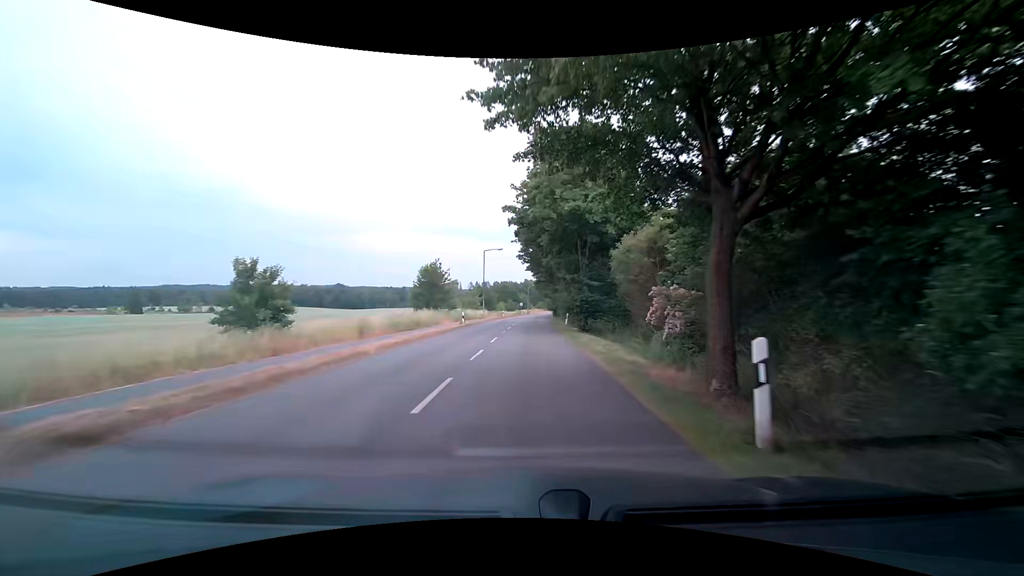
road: residential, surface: asphalt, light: Day
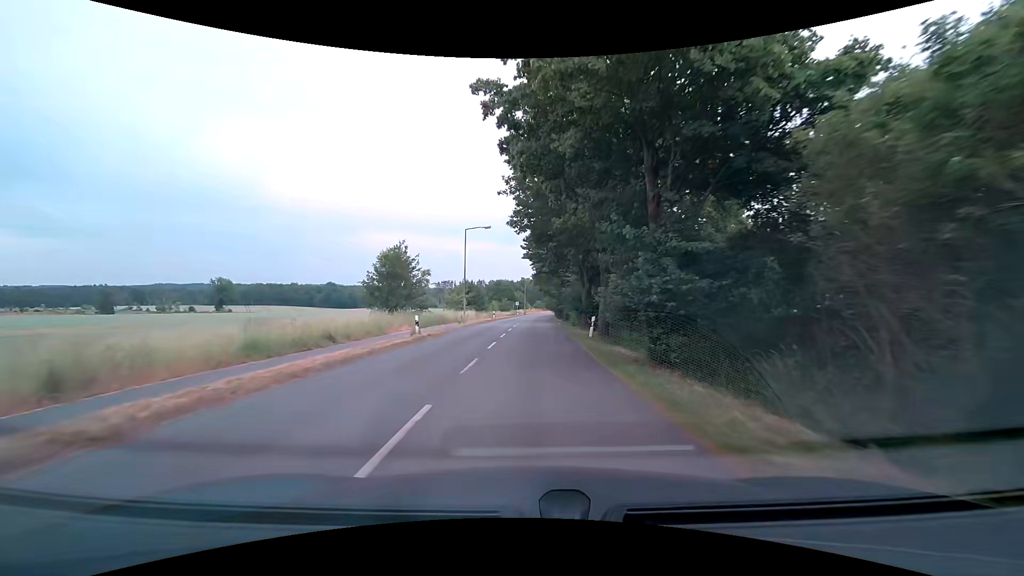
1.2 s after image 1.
(0.0, +15.1) m; +1°
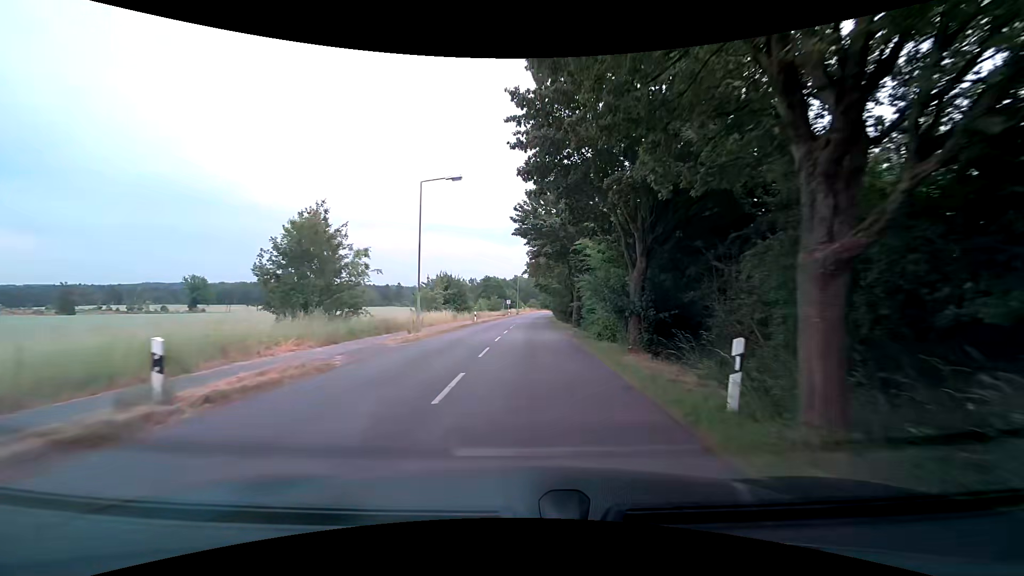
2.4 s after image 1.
(0.0, +15.3) m; 0°
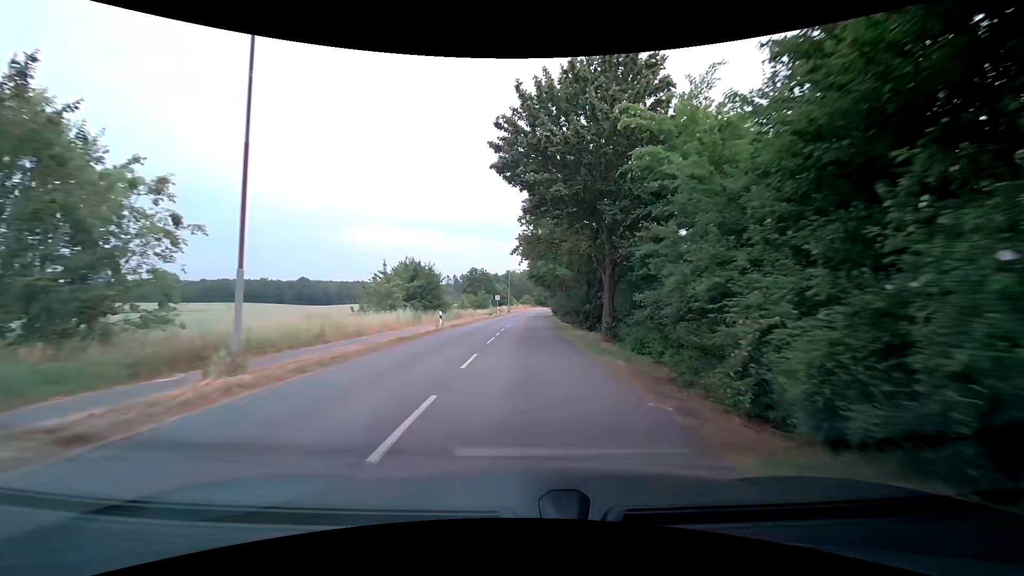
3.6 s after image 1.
(+0.3, +15.1) m; +2°
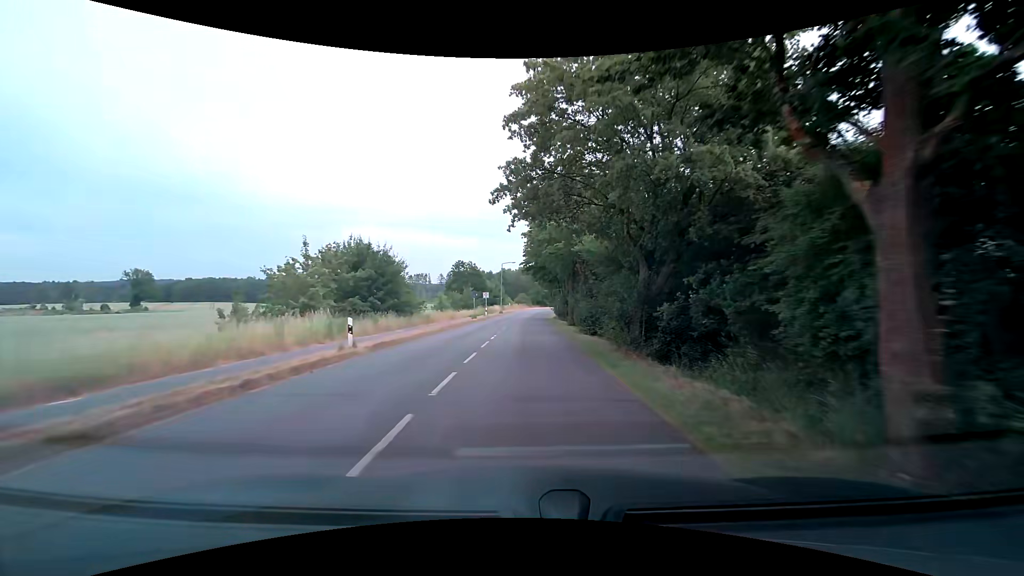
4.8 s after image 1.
(0.0, +14.4) m; 0°
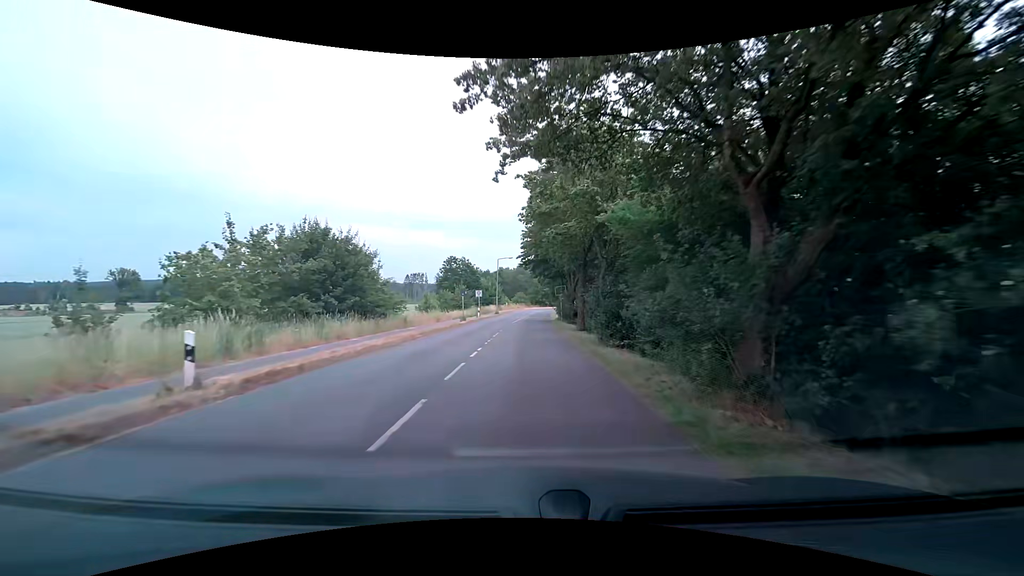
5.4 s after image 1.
(+0.1, +6.8) m; +2°
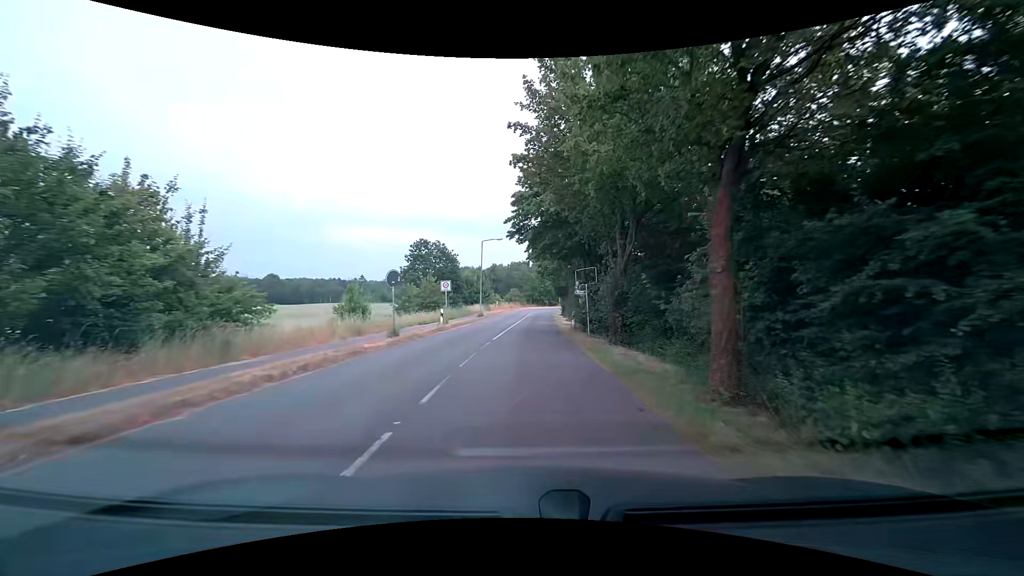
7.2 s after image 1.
(-0.1, +18.7) m; 0°
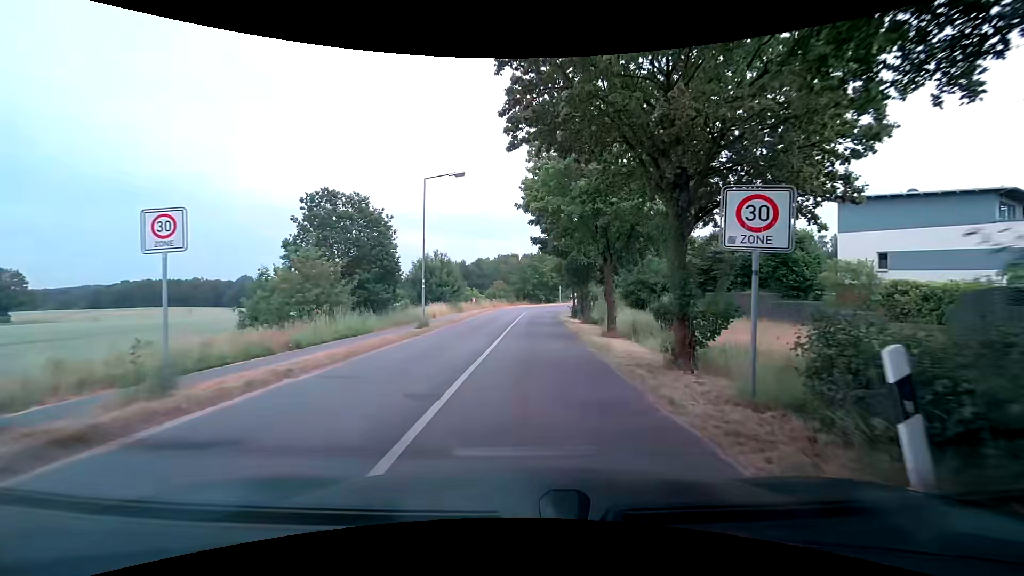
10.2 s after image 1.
(0.0, +24.2) m; 0°
(0, +10) (+1, +20) (+1, +30) (+2, +40) (+2, +50) (+5, +59) (+11, +67) (+20, +73) (+30, +75) (+39, +77) m
